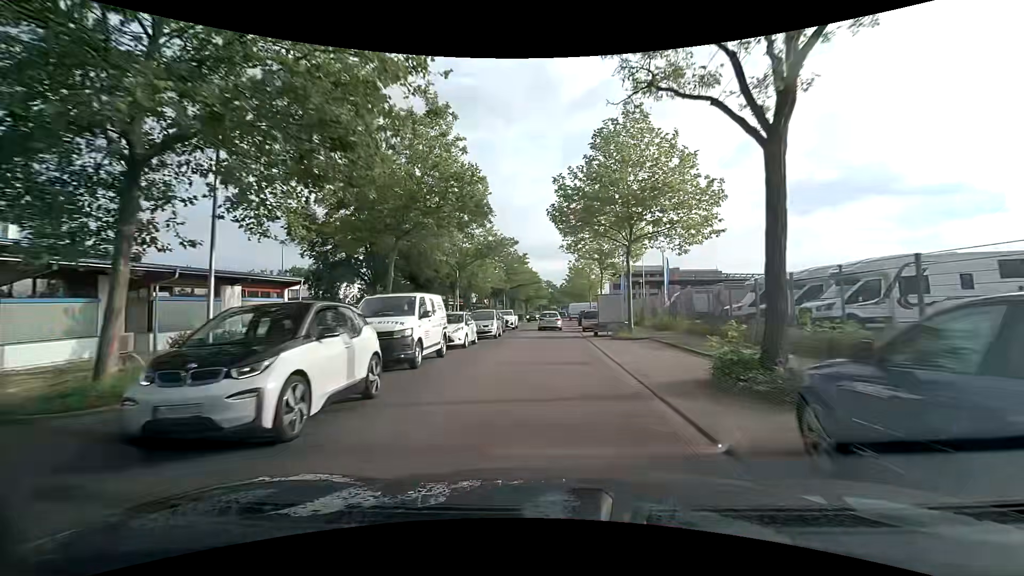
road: unclassified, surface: asphalt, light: Day
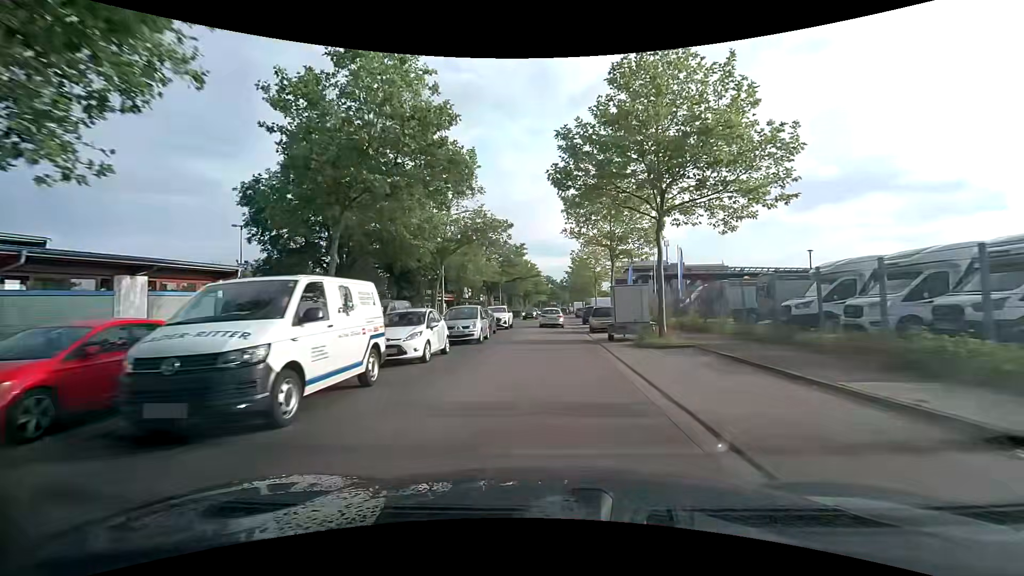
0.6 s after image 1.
(0.0, +6.3) m; -1°
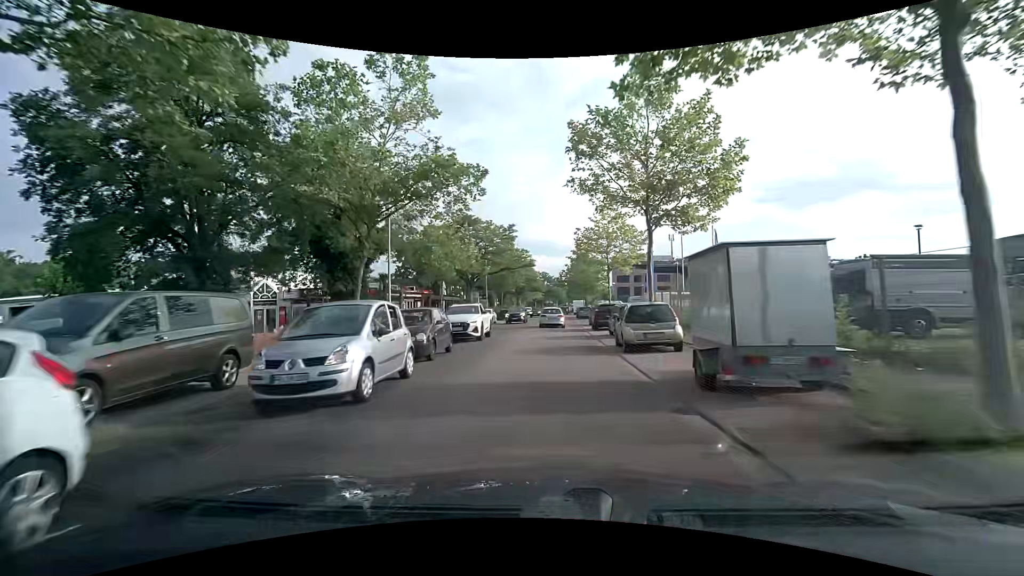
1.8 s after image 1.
(+0.1, +12.5) m; +1°
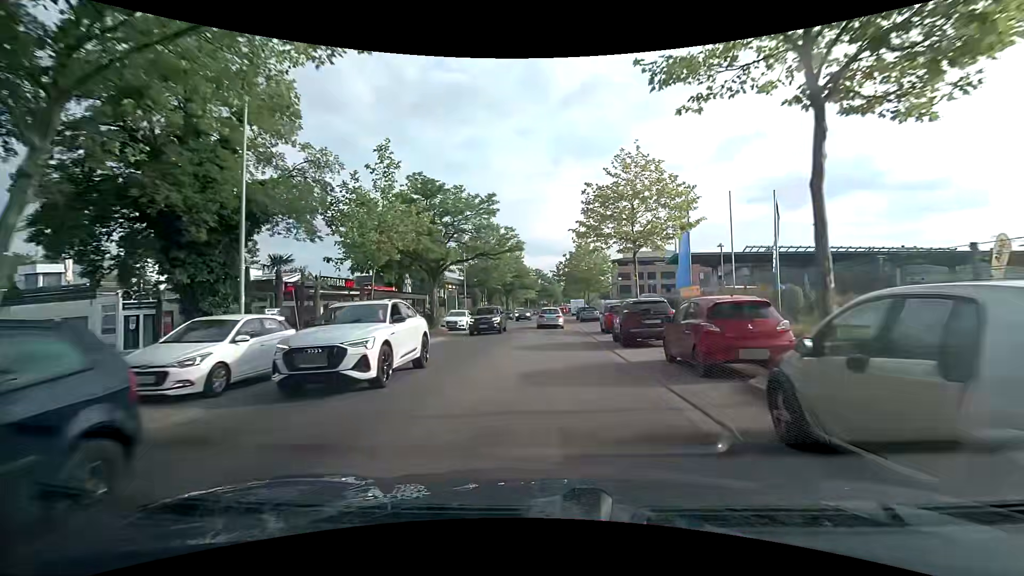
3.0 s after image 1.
(0.0, +12.4) m; 0°
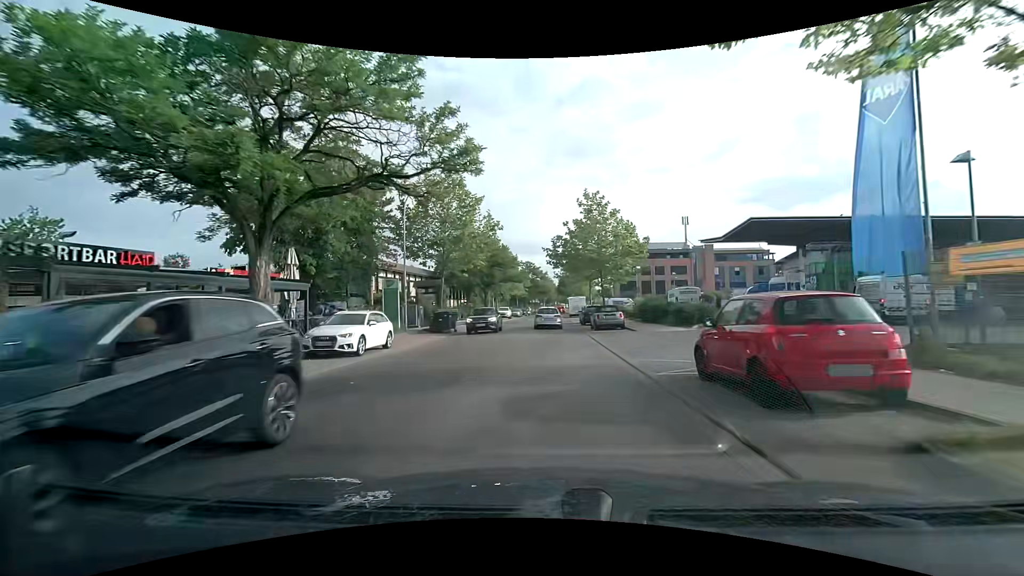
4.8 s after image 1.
(+0.2, +18.8) m; +1°
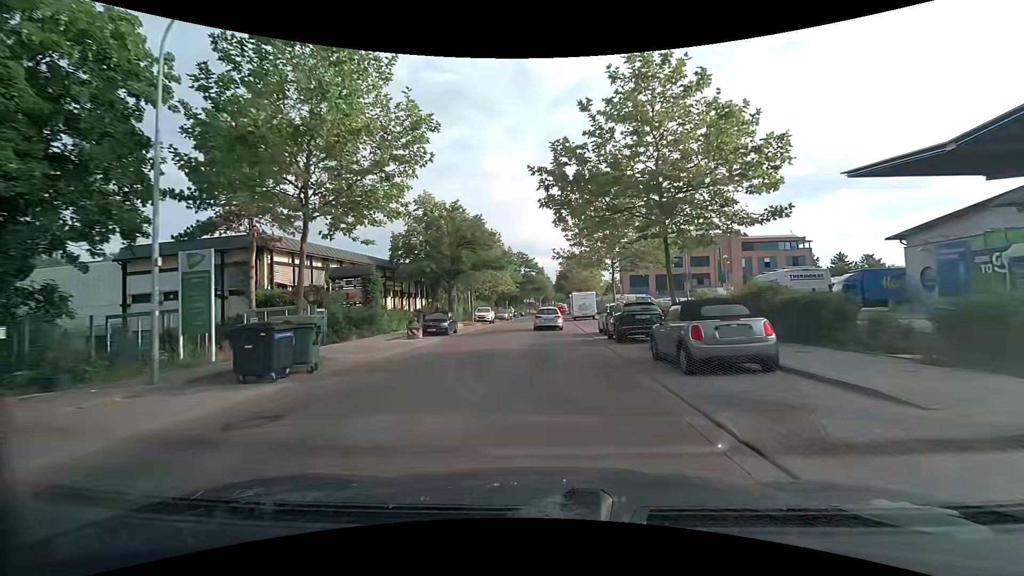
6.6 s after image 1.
(+0.2, +19.2) m; +1°
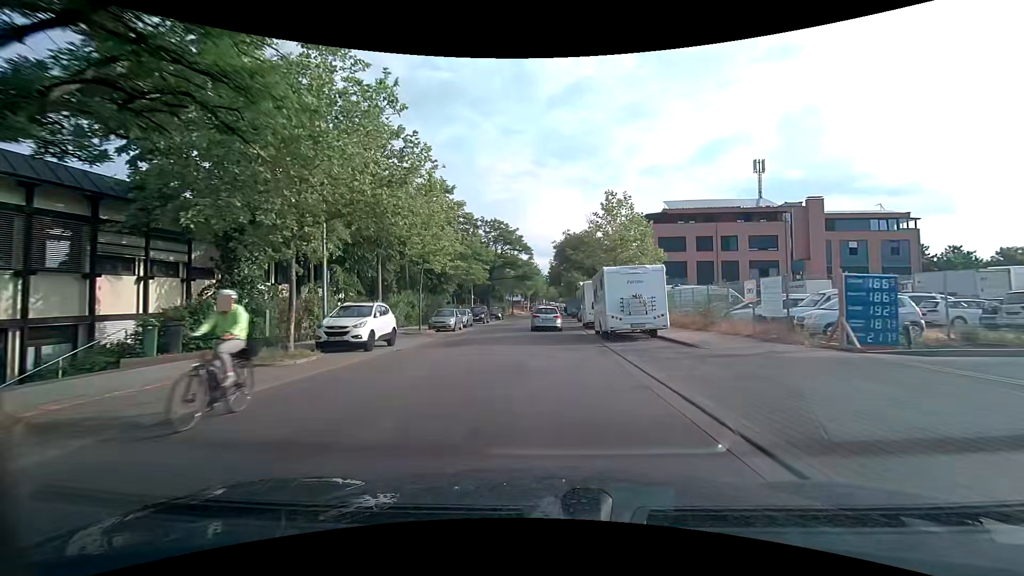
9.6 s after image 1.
(0.0, +32.5) m; 0°
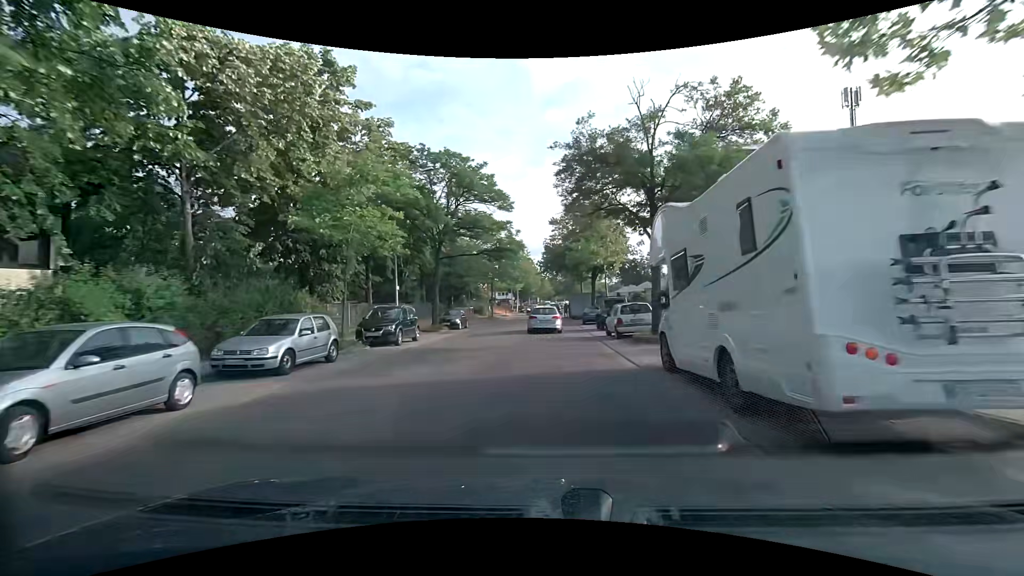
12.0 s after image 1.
(+0.5, +25.7) m; +1°
(0, +10) (0, +20) (0, +30) (0, +40) (+1, +50) (+1, +60) (+2, +70) (+2, +80) (+3, +90) (+4, +100) m
